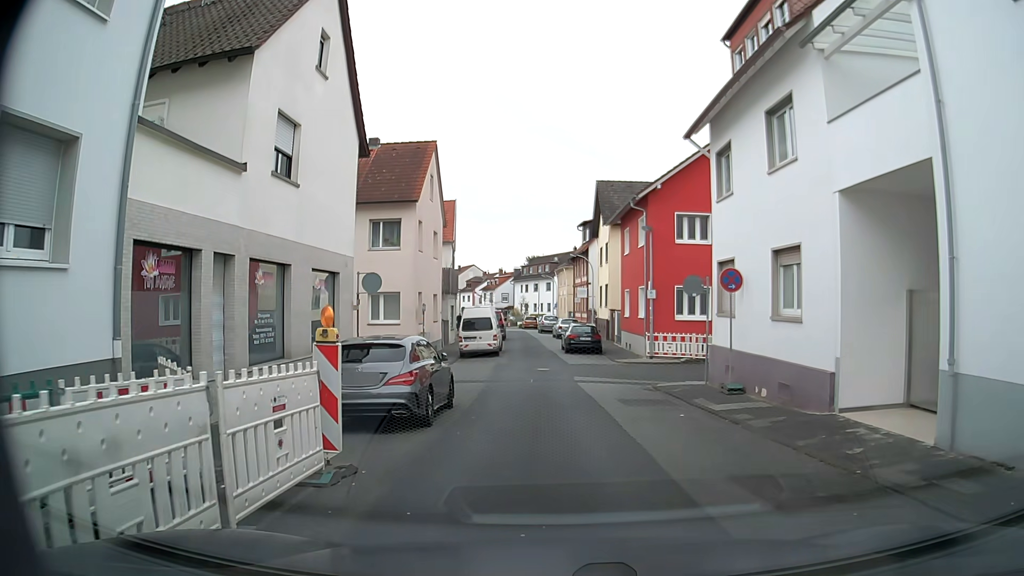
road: residential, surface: asphalt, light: Day
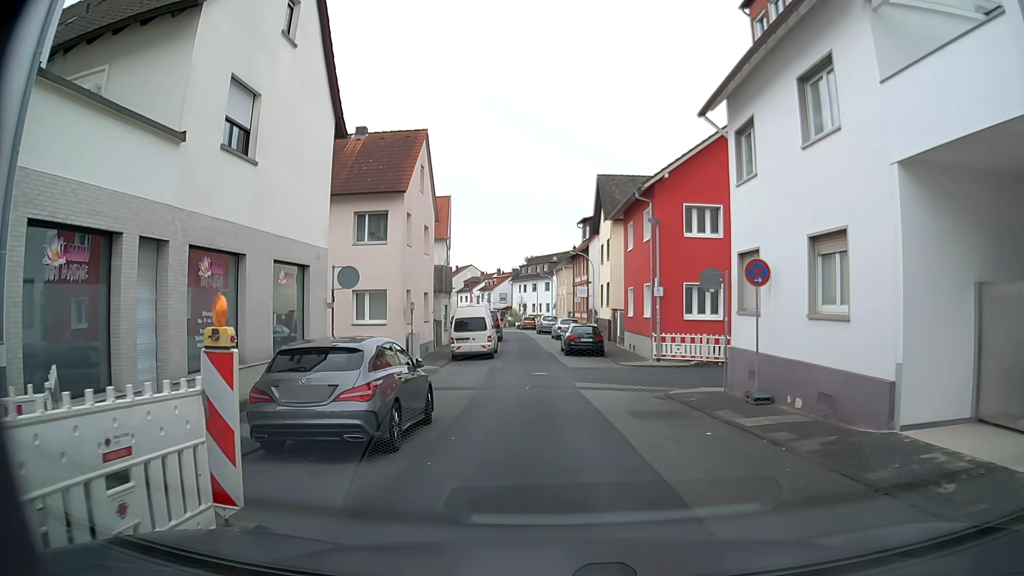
(0.0, +2.2) m; -2°
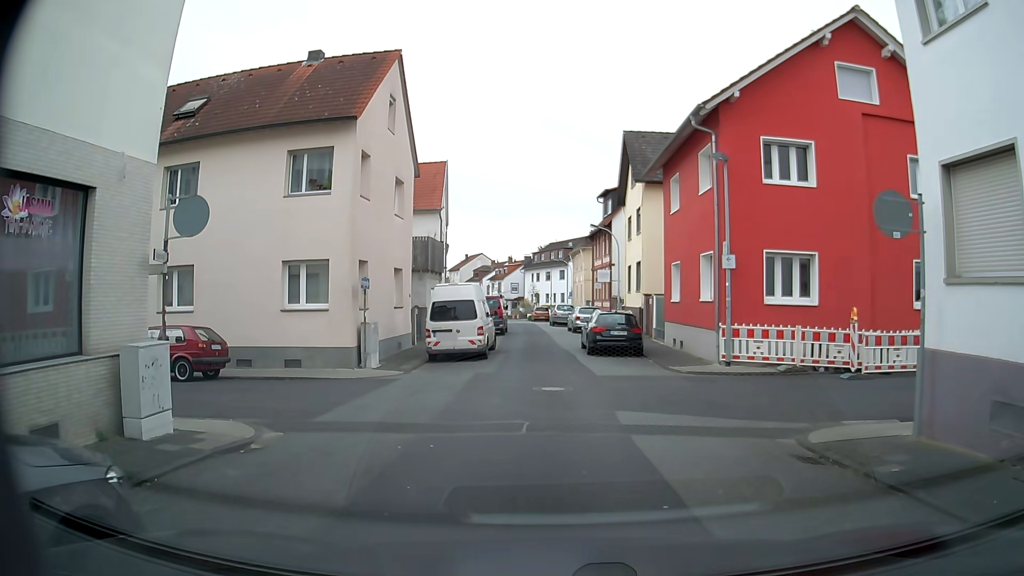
(0.0, +8.7) m; +1°
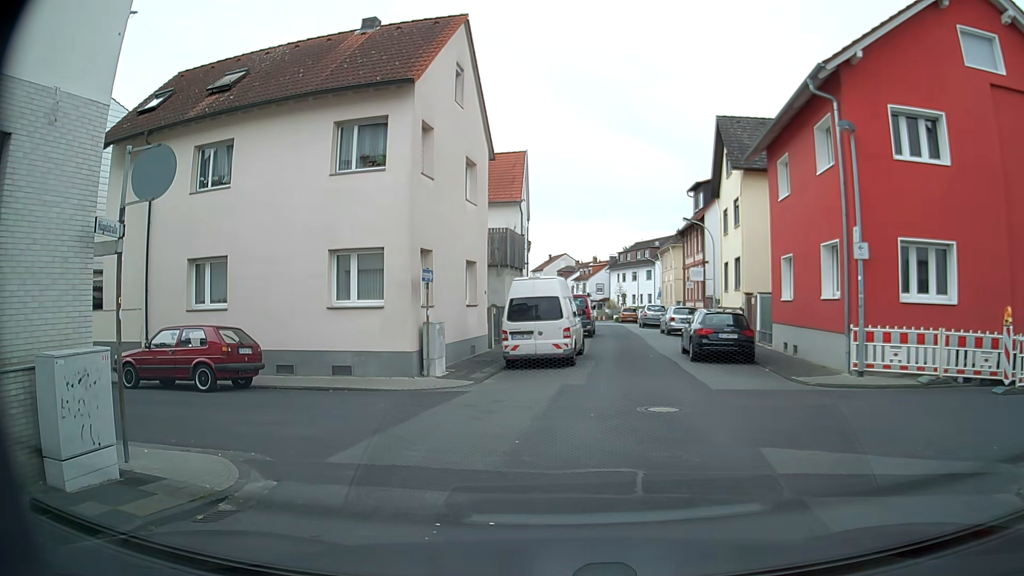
(-0.2, +3.0) m; -6°
